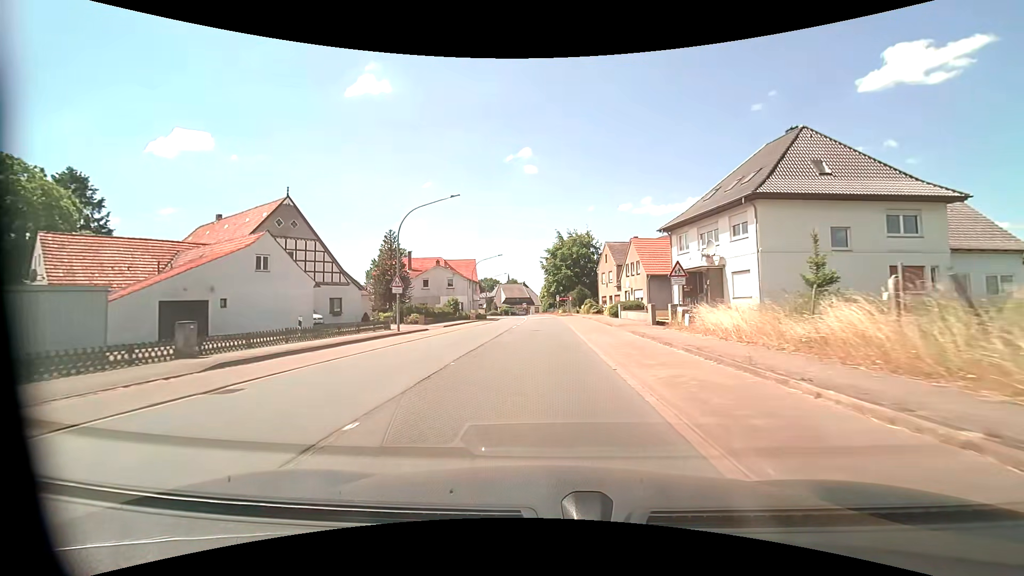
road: primary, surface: asphalt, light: Day
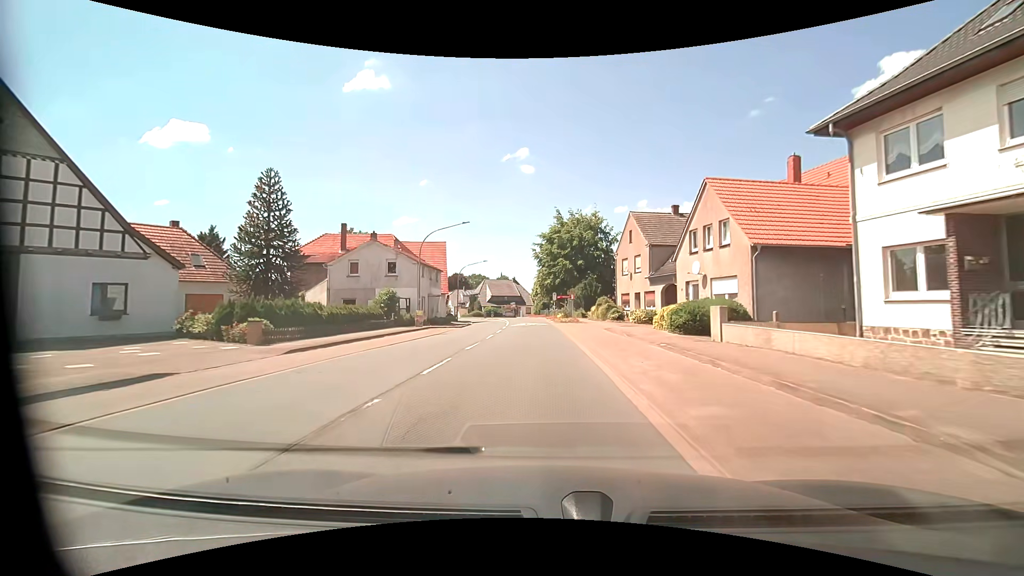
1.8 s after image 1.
(+0.1, +23.0) m; +1°
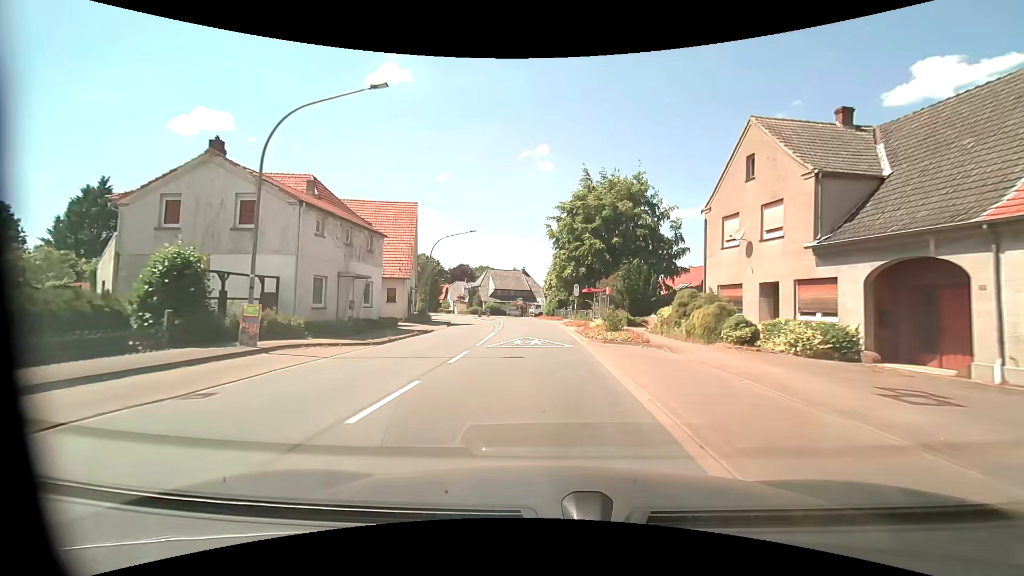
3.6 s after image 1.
(-0.3, +22.8) m; -2°
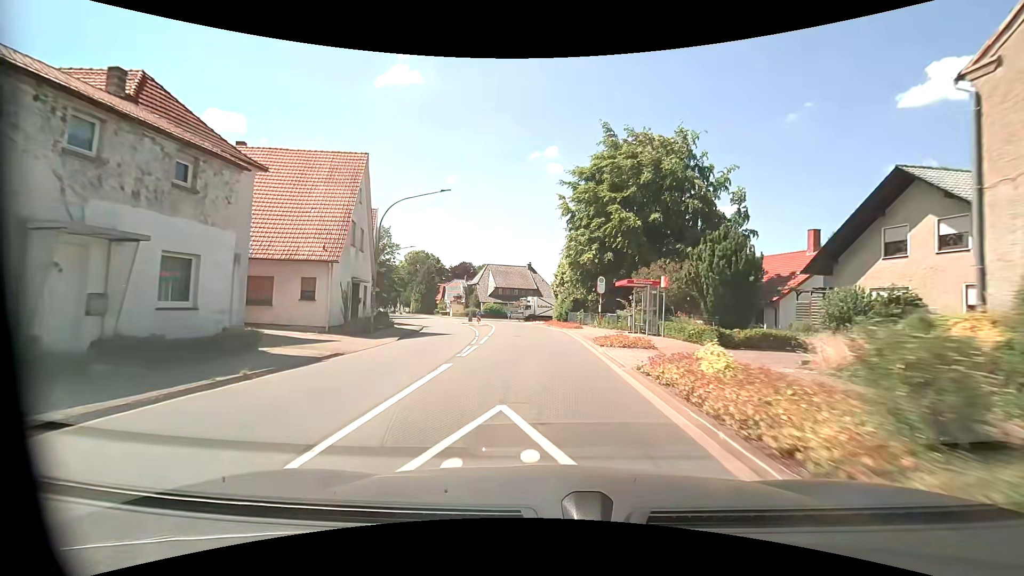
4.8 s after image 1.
(-0.1, +15.1) m; -1°
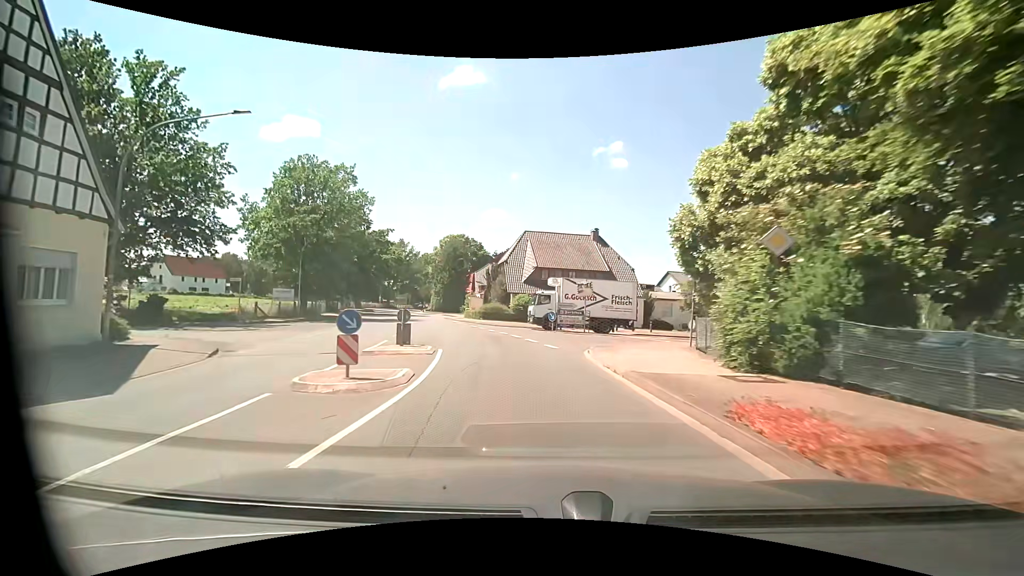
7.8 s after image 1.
(-1.1, +35.5) m; -7°
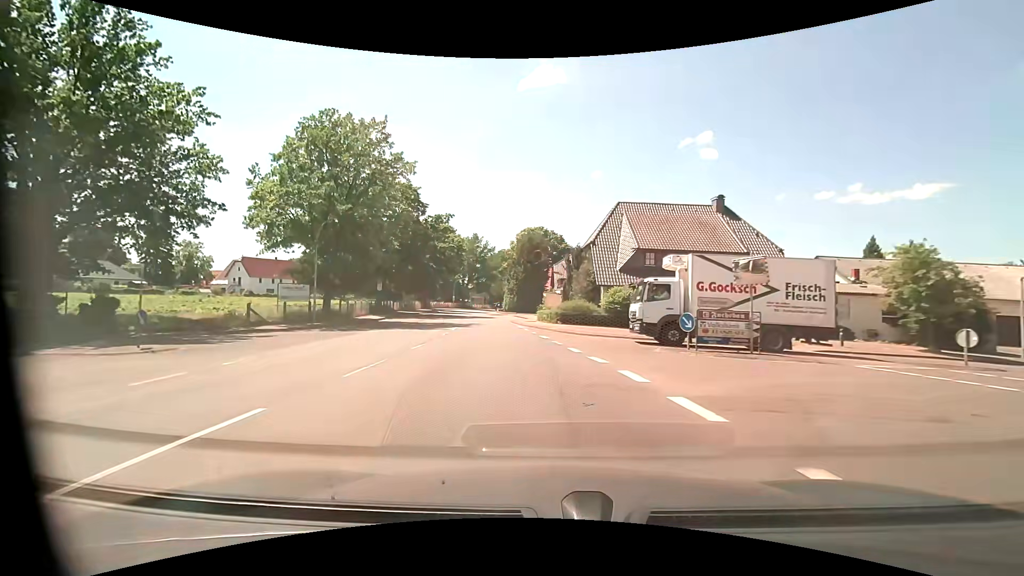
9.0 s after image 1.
(-1.0, +13.4) m; -9°
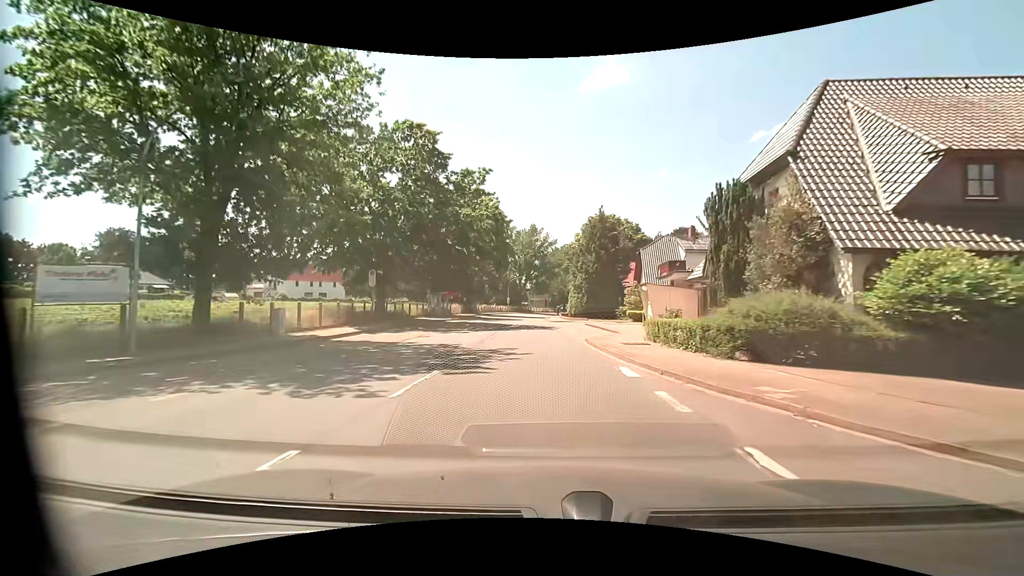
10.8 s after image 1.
(-1.7, +20.3) m; -8°
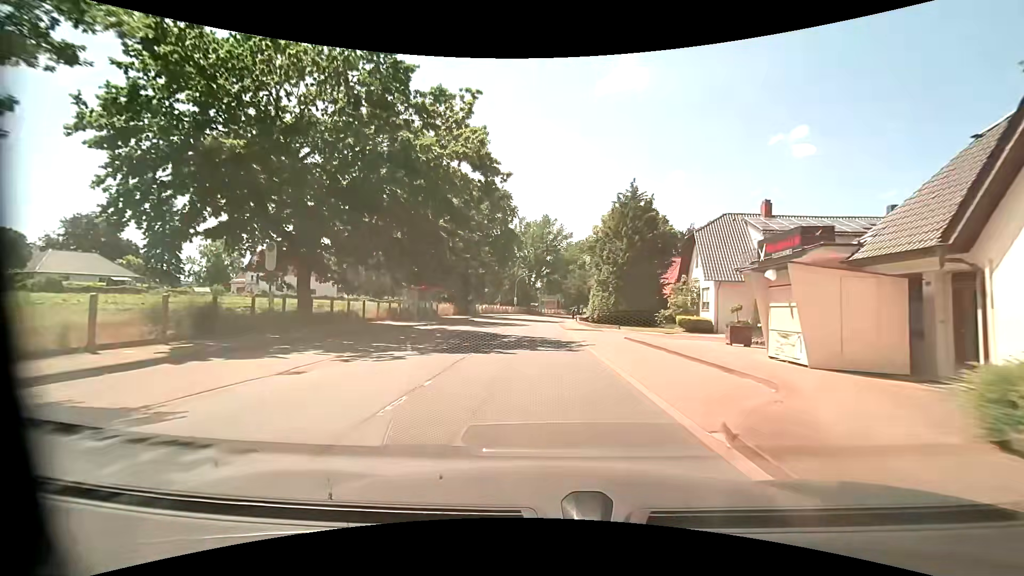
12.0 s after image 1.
(-0.2, +13.8) m; -1°
(0, +10) (0, +20) (0, +30) (0, +40) (0, +50) (0, +60) (+1, +70) (+2, +80) (+3, +90) (+5, +100) m
